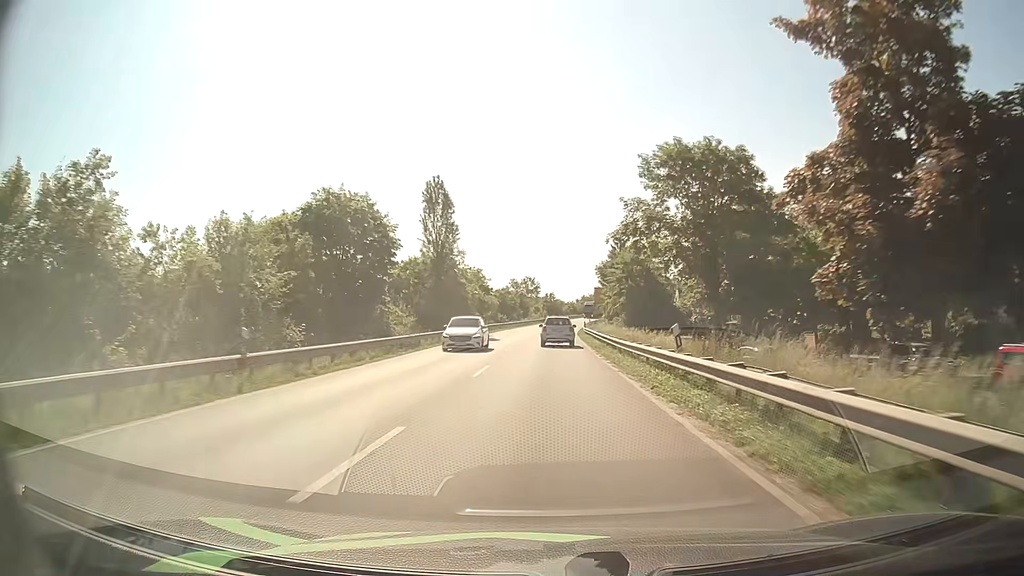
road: primary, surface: asphalt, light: Day
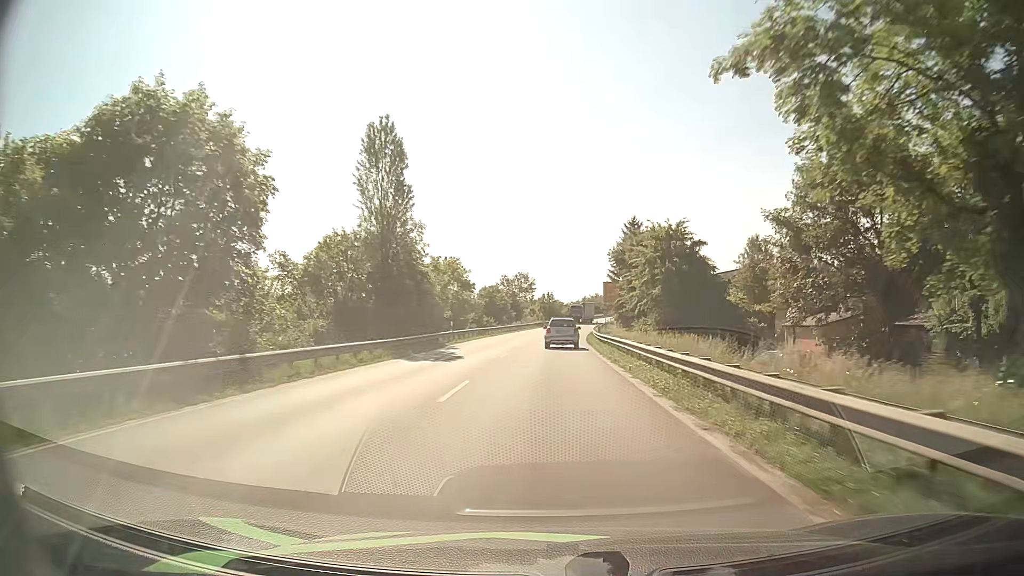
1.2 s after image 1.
(0.0, +19.8) m; 0°
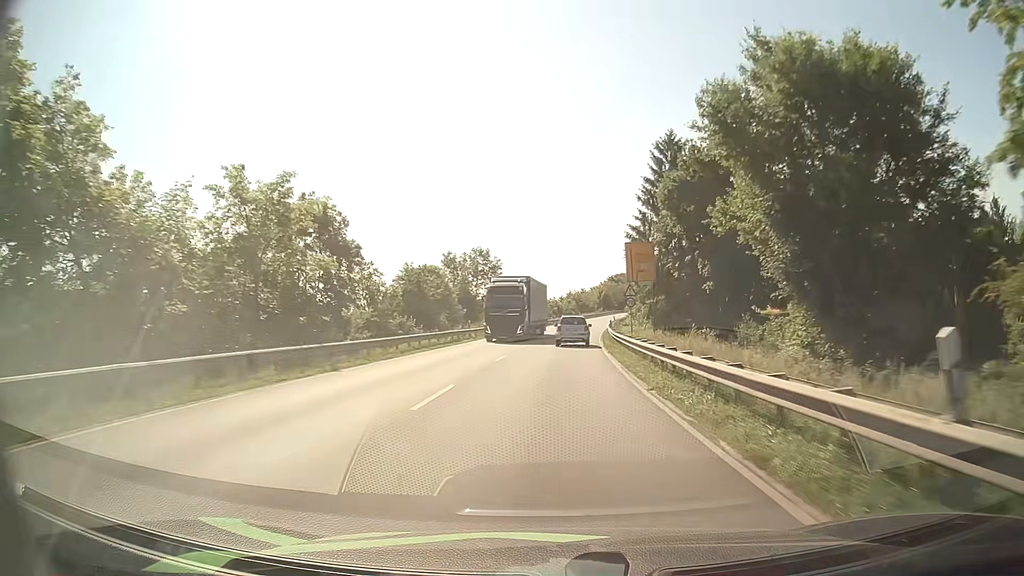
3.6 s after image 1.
(+0.5, +38.7) m; +2°
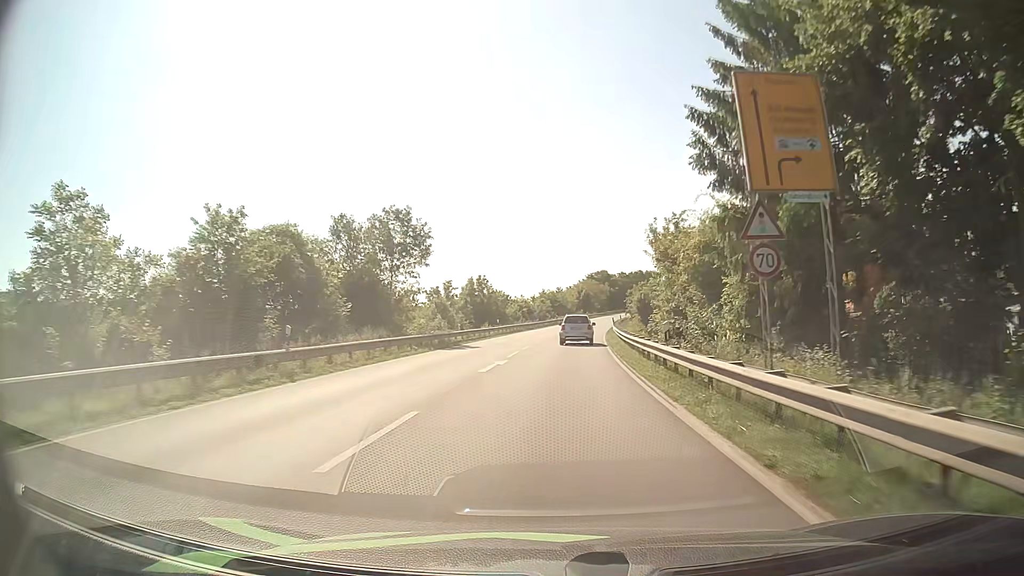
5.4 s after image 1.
(+0.2, +28.1) m; +2°
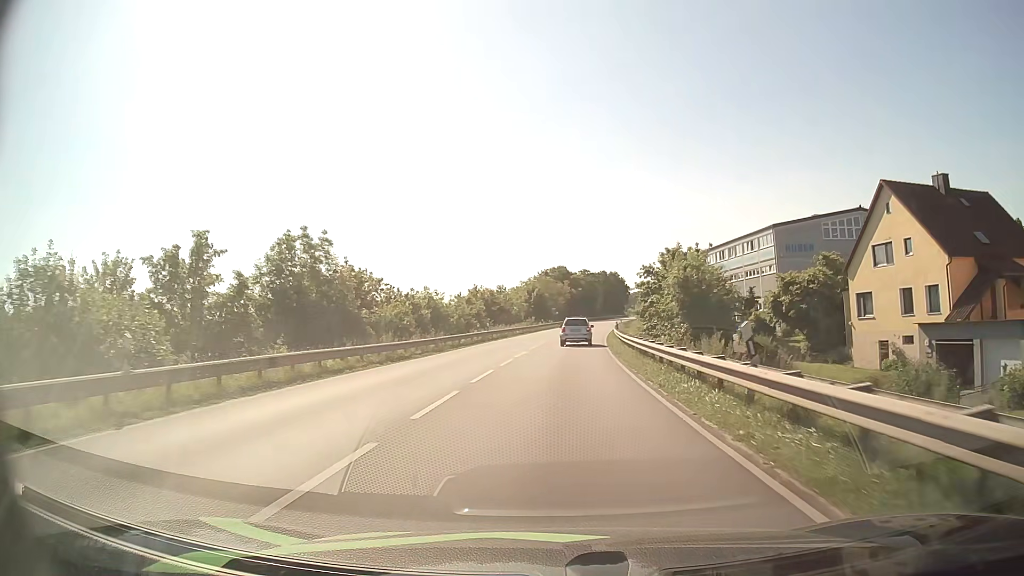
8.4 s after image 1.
(+1.7, +44.8) m; +4°
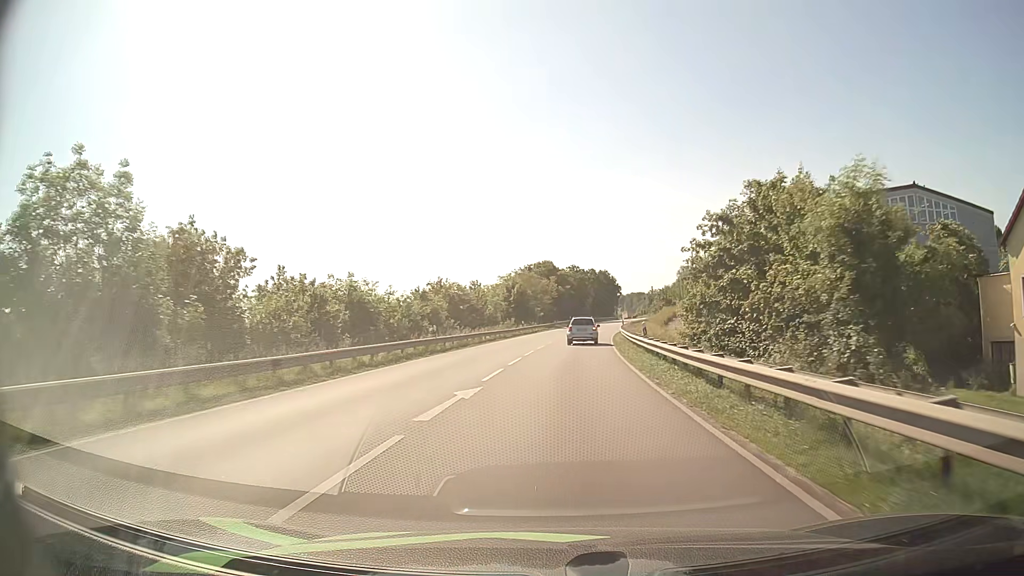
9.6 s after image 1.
(+0.2, +17.5) m; +1°
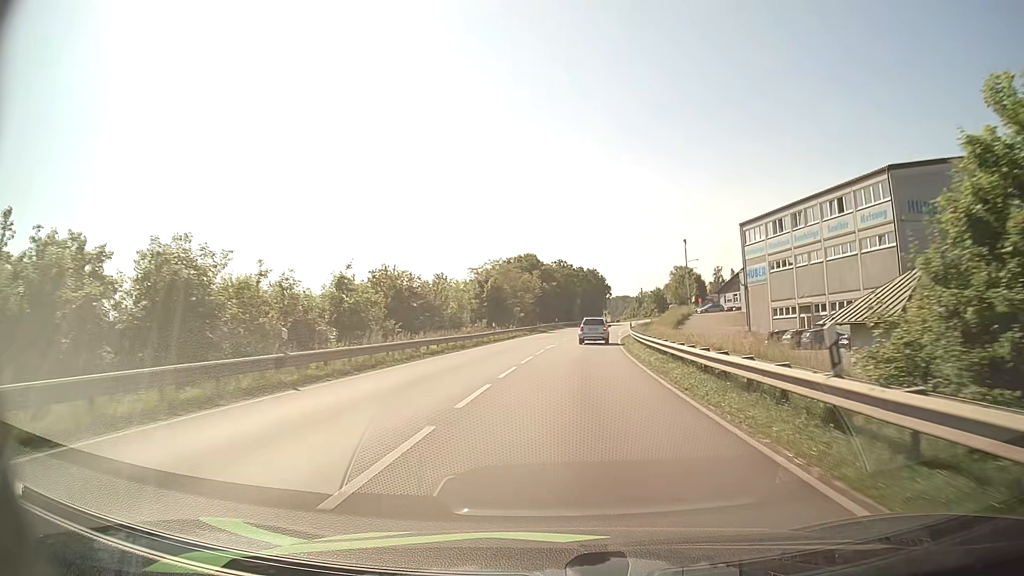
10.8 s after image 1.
(+0.2, +17.2) m; +1°
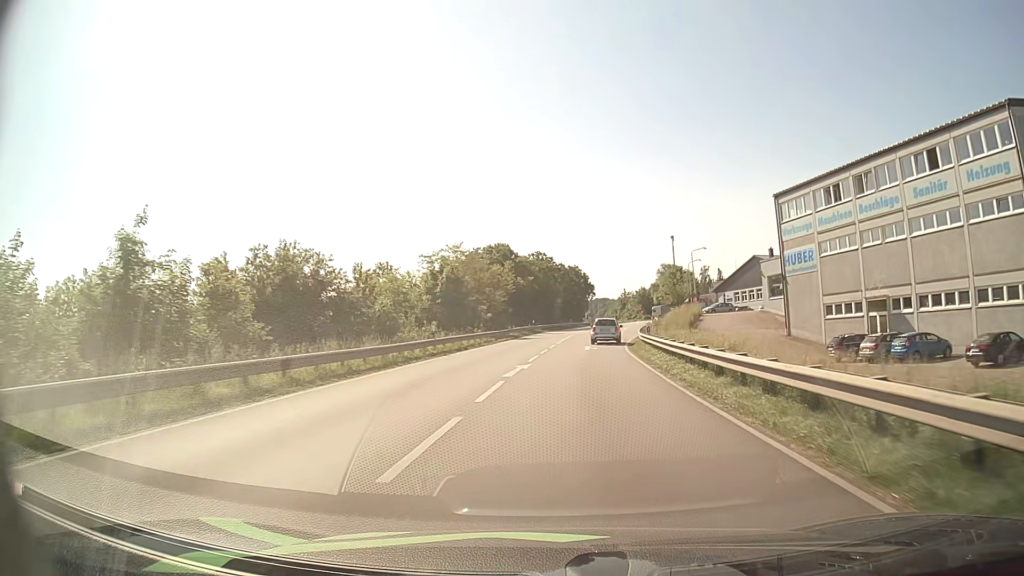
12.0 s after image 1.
(+0.3, +17.0) m; +2°
(0, +10) (0, +20) (+1, +30) (+1, +40) (+2, +50) (+4, +60) (+5, +70) (+6, +80) (+8, +90) (+9, +99) m
